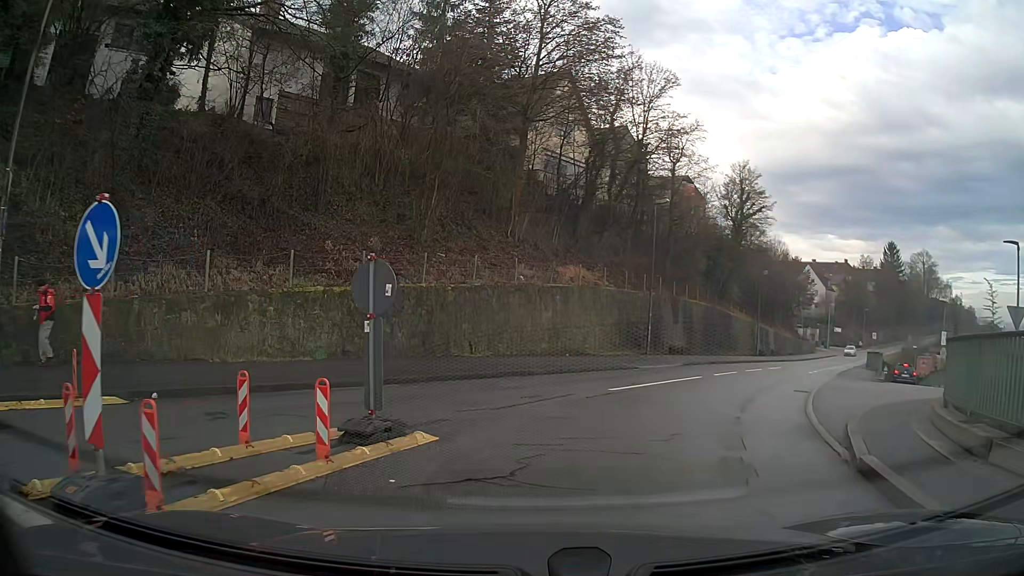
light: Day
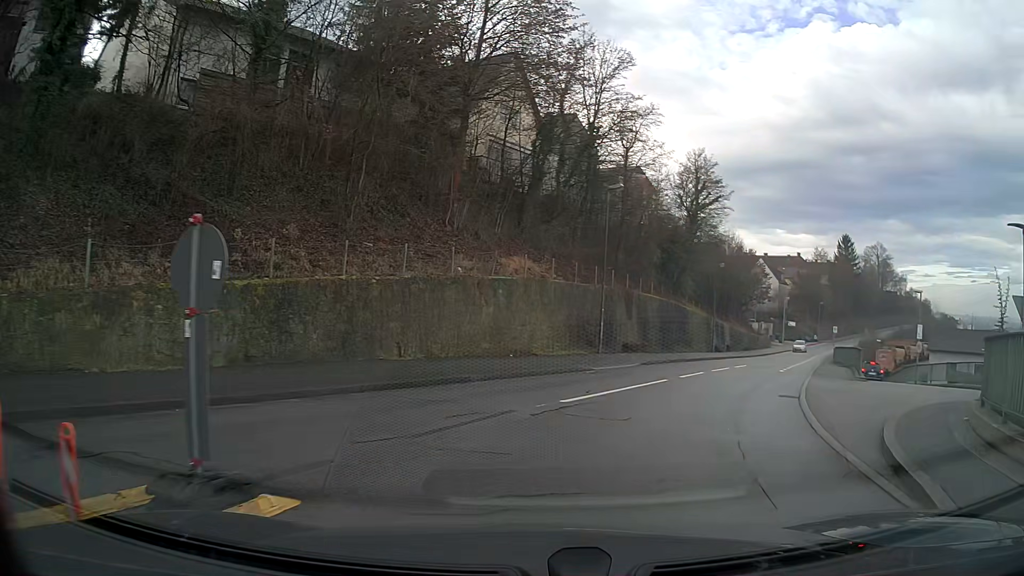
(+0.2, +2.9) m; +7°
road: residential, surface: asphalt
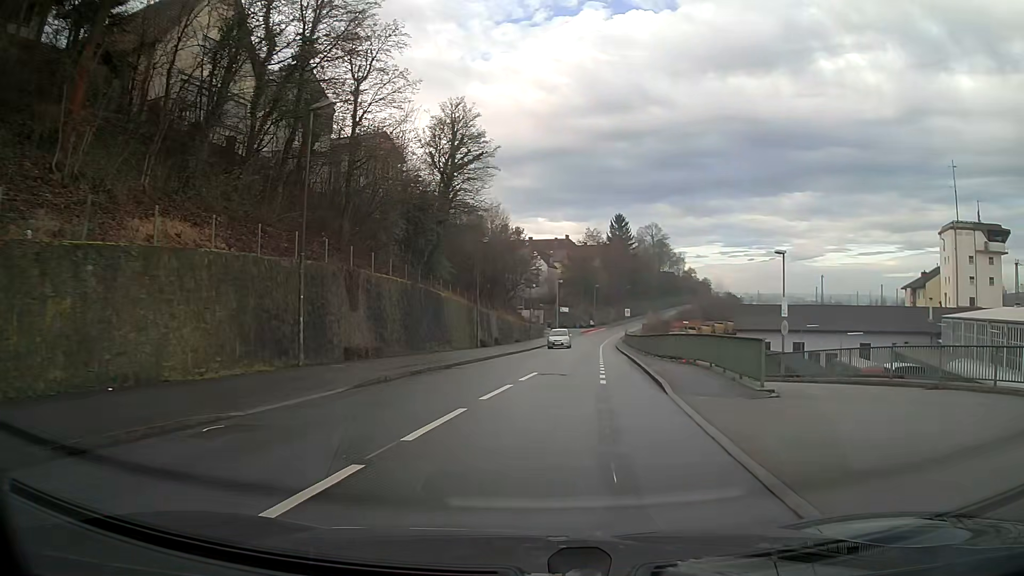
(+2.2, +11.7) m; +18°
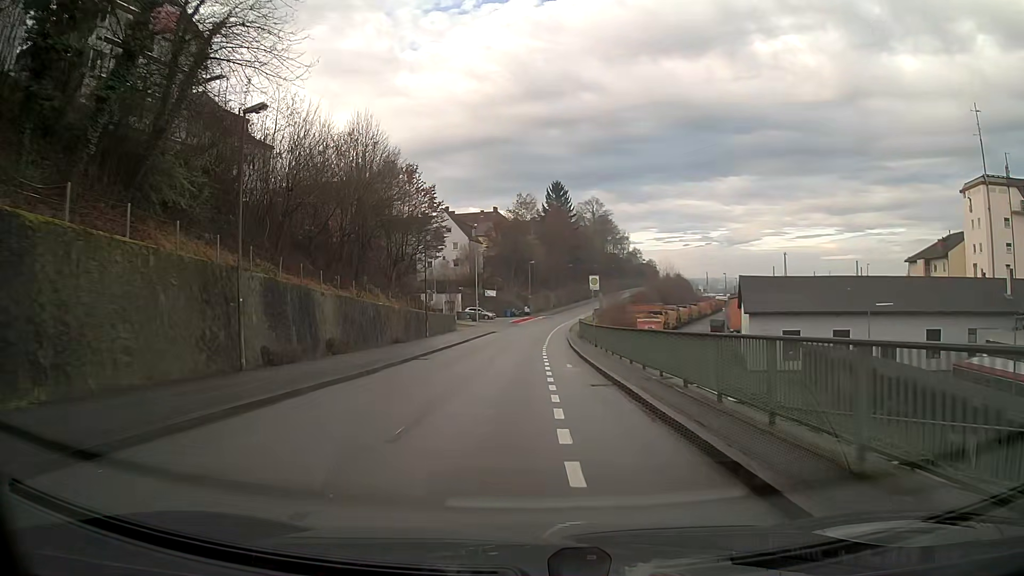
(+2.0, +29.6) m; +5°
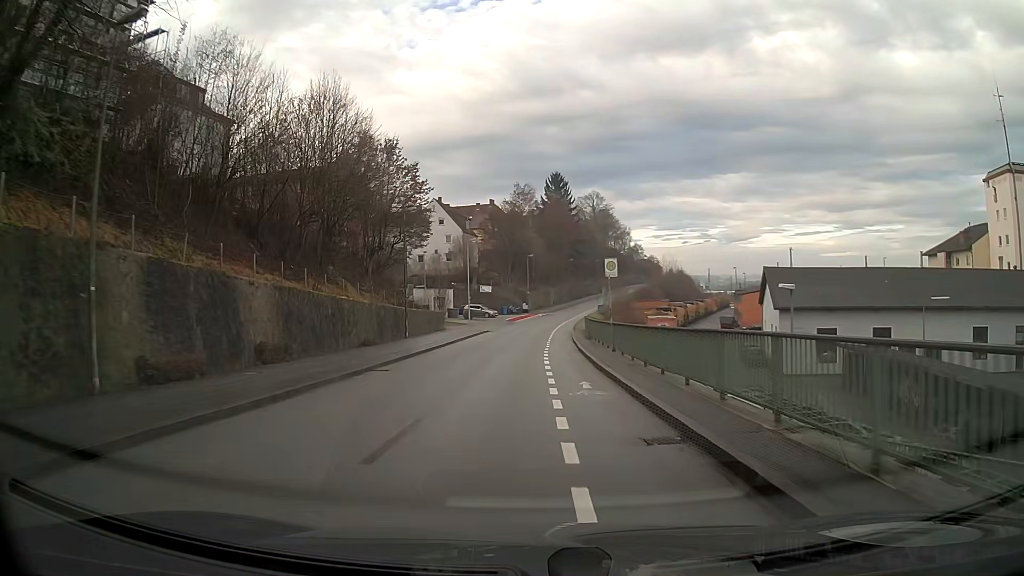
(0.0, +7.3) m; 0°
